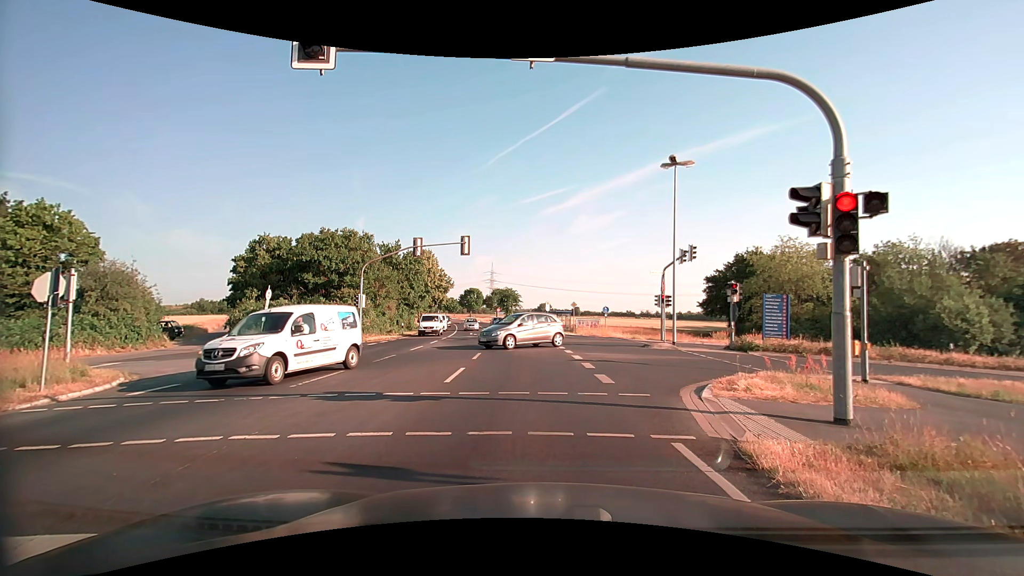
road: secondary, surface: asphalt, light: Day
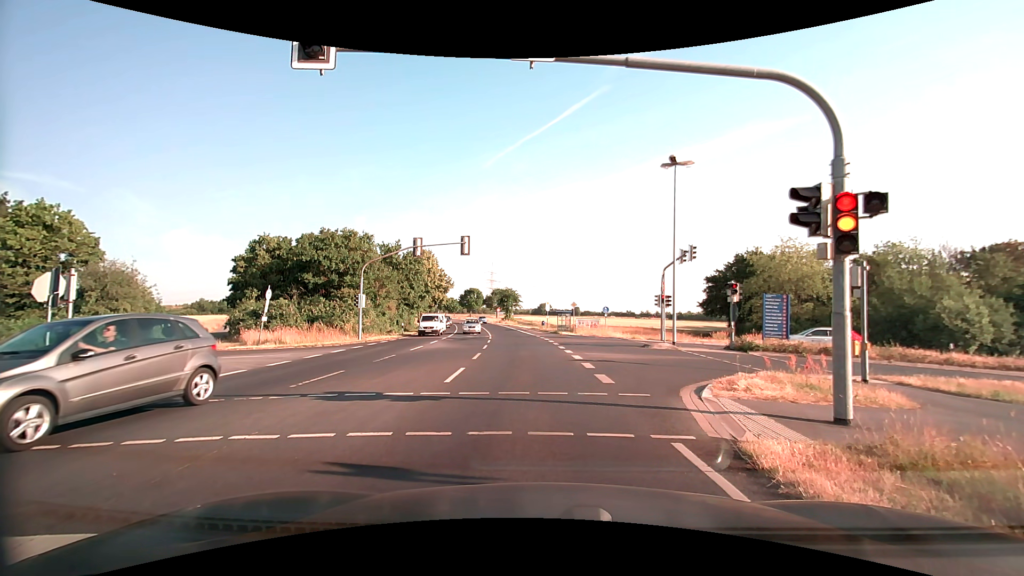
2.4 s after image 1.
(0.0, 0.0) m; 0°
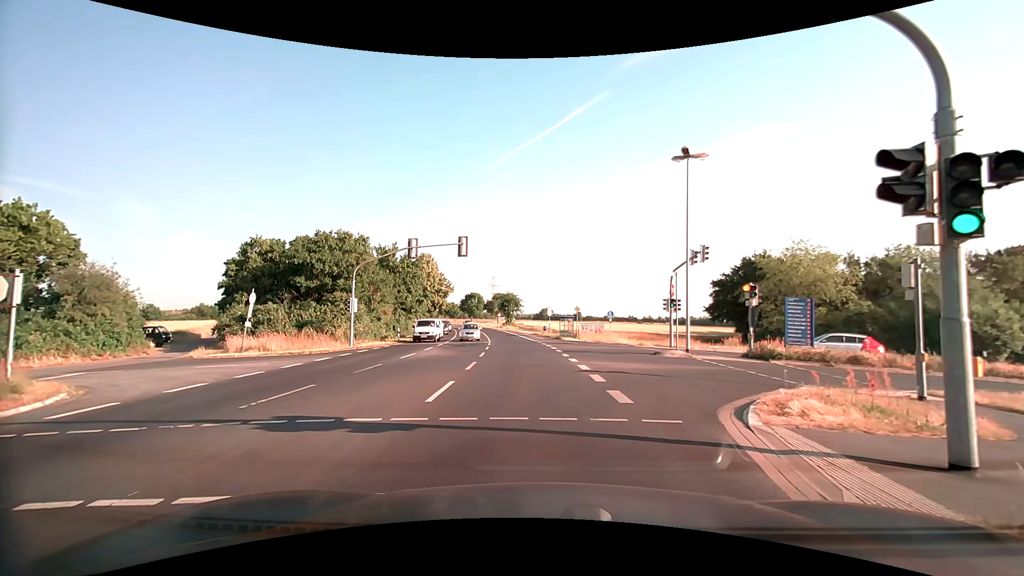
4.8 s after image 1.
(0.0, +2.1) m; +1°
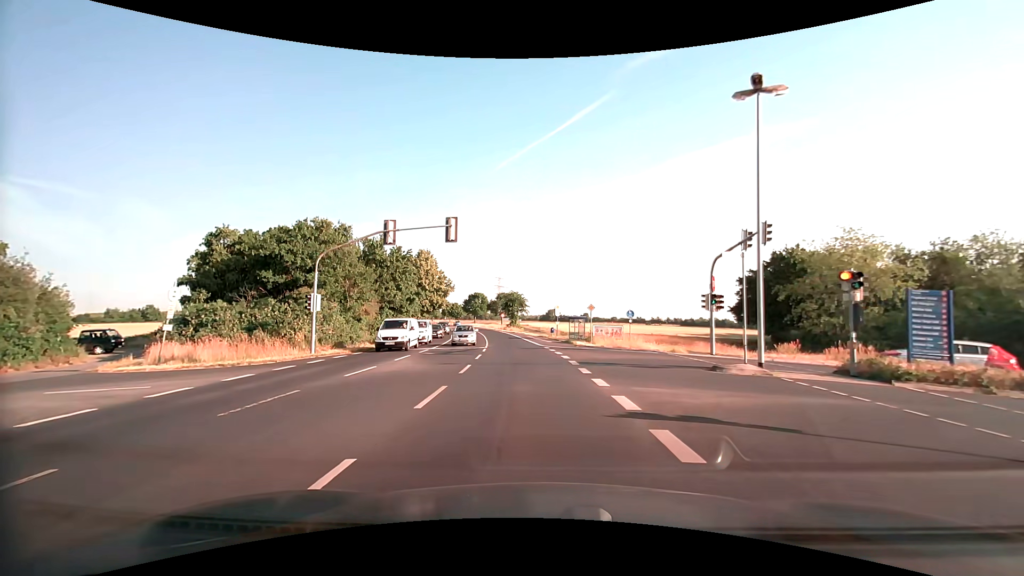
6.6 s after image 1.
(-0.2, +6.9) m; -2°
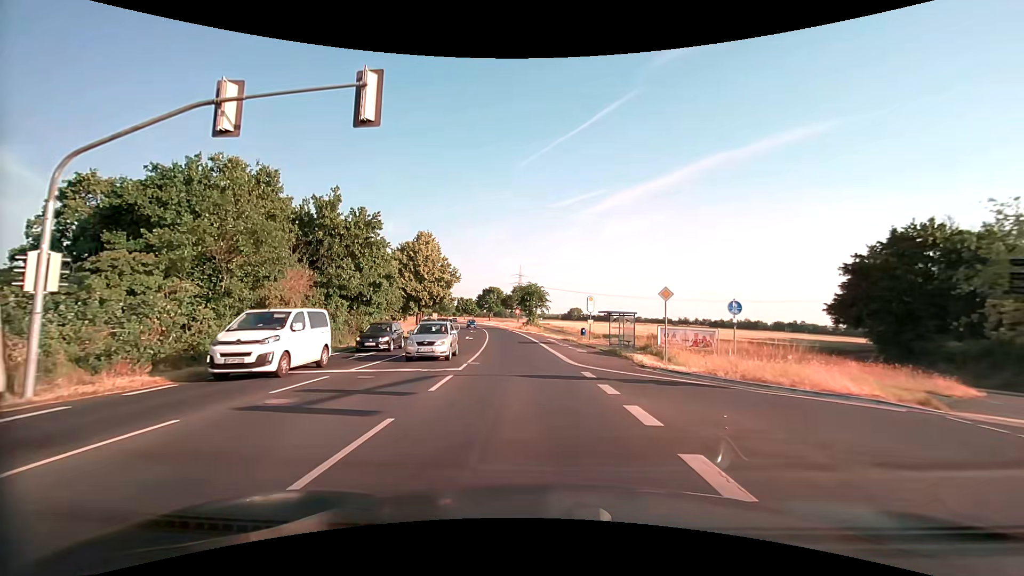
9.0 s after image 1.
(-0.4, +16.6) m; -3°
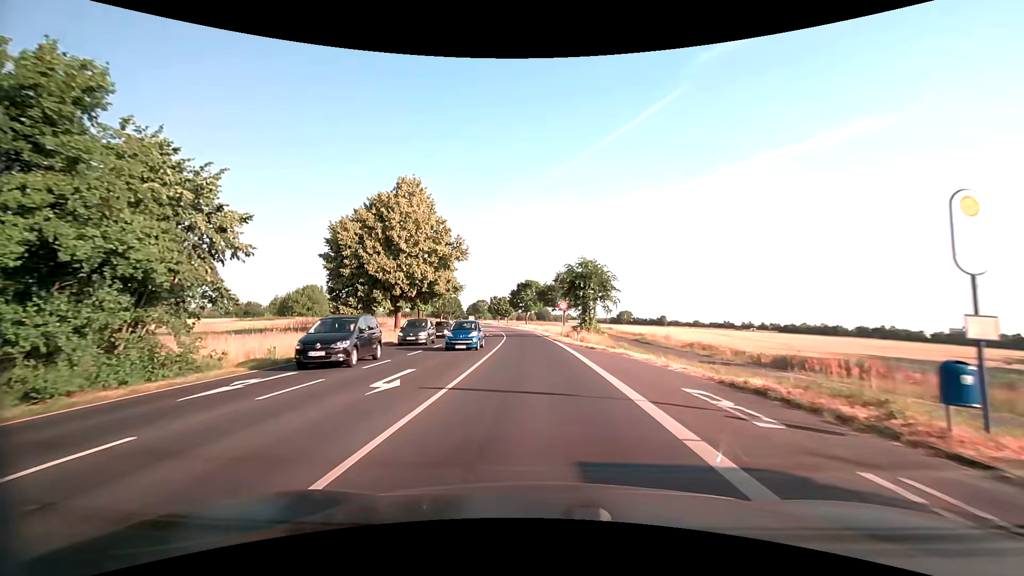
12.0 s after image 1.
(-1.4, +31.6) m; -5°
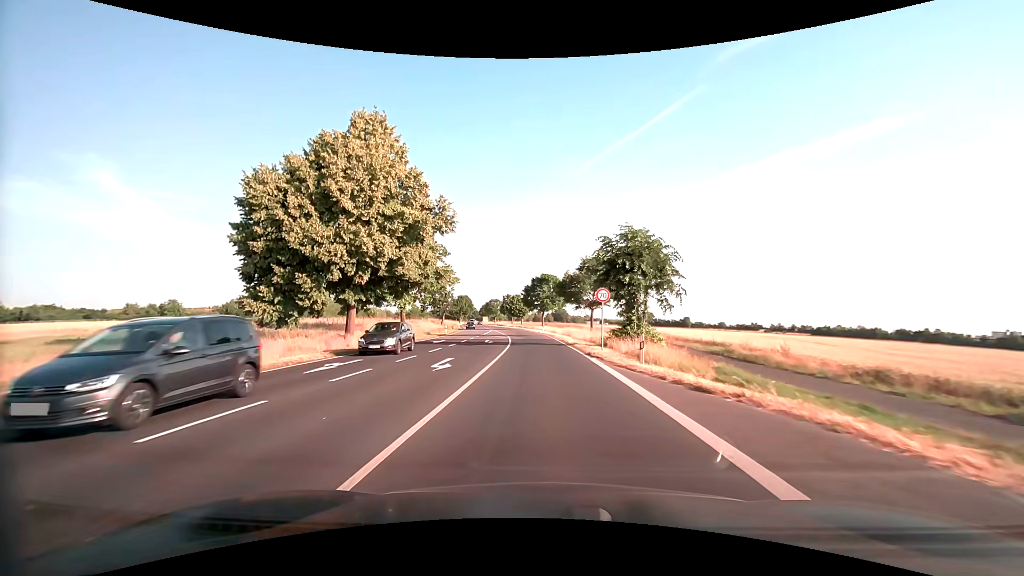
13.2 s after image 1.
(-0.3, +15.6) m; -2°
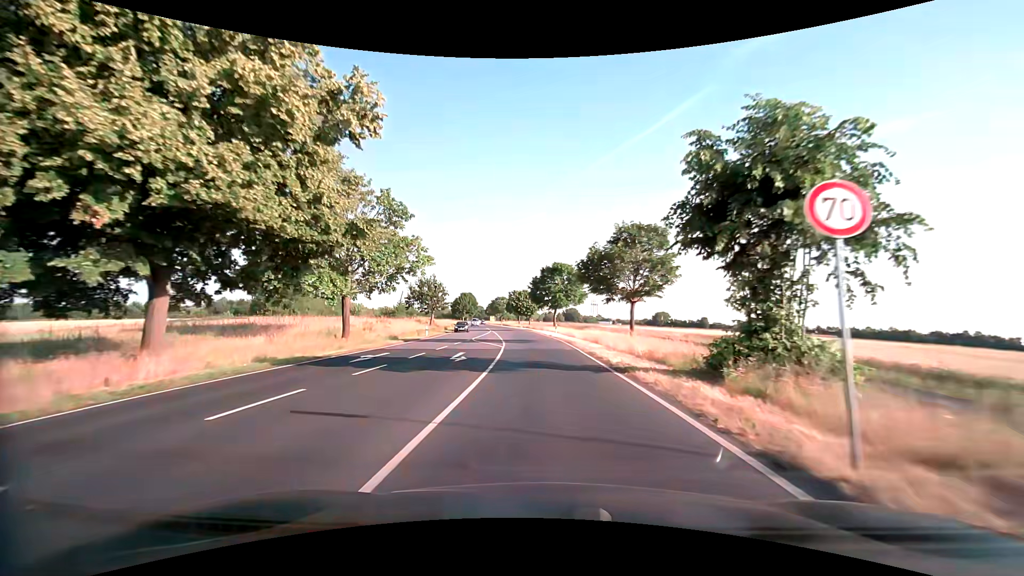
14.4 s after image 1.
(-0.2, +17.0) m; -1°
(0, +10) (0, +20) (-1, +30) (-1, +40) (-2, +50) (-3, +60) (-5, +70) (-6, +80) (-7, +90) (-9, +99) m
